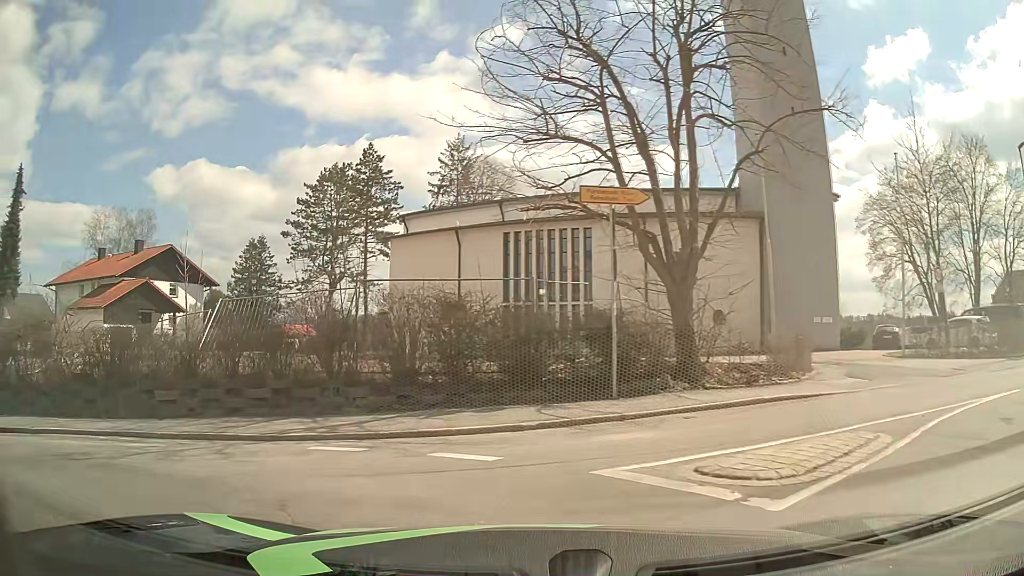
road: tertiary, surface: asphalt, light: Day
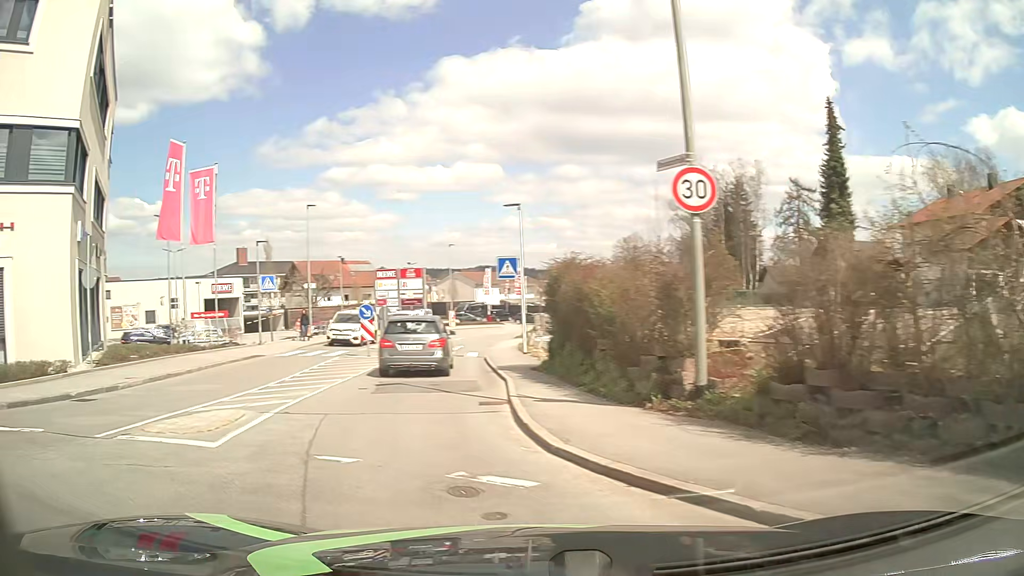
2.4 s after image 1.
(-4.7, +7.4) m; -72°
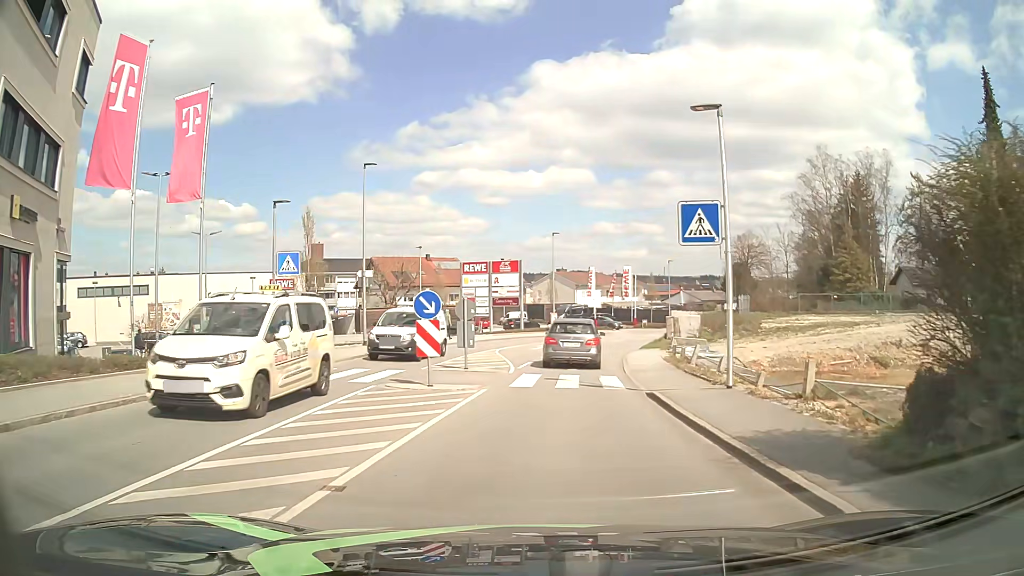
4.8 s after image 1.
(-2.2, +11.8) m; -9°
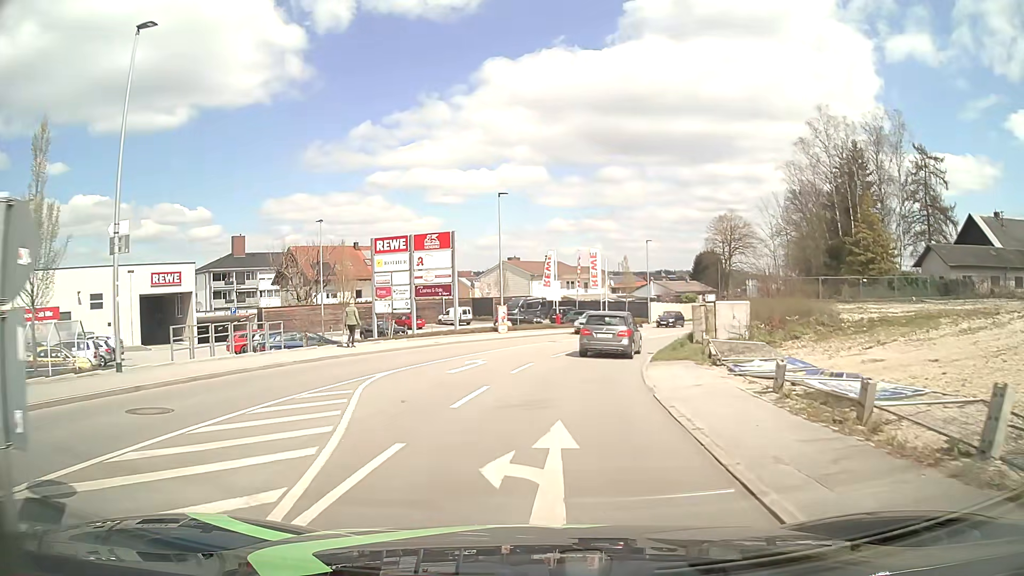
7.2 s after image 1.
(+1.0, +16.2) m; +5°
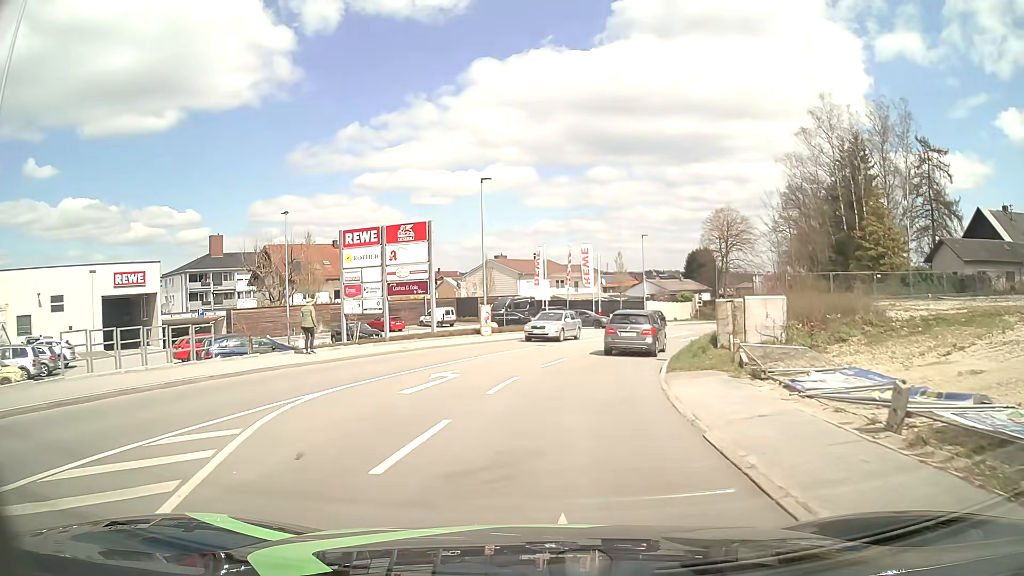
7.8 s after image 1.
(0.0, +4.4) m; +1°
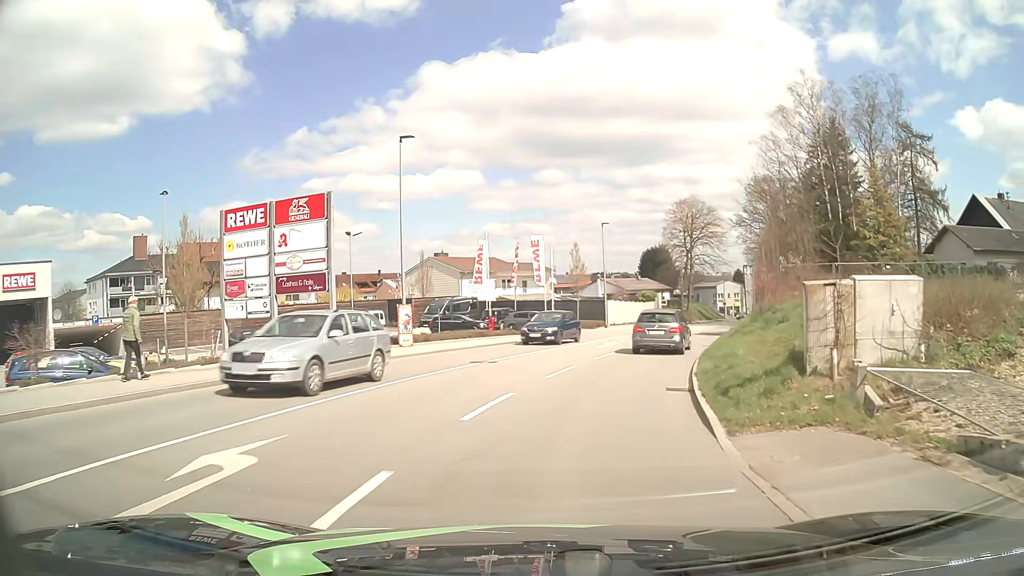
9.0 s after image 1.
(+0.3, +9.0) m; +4°
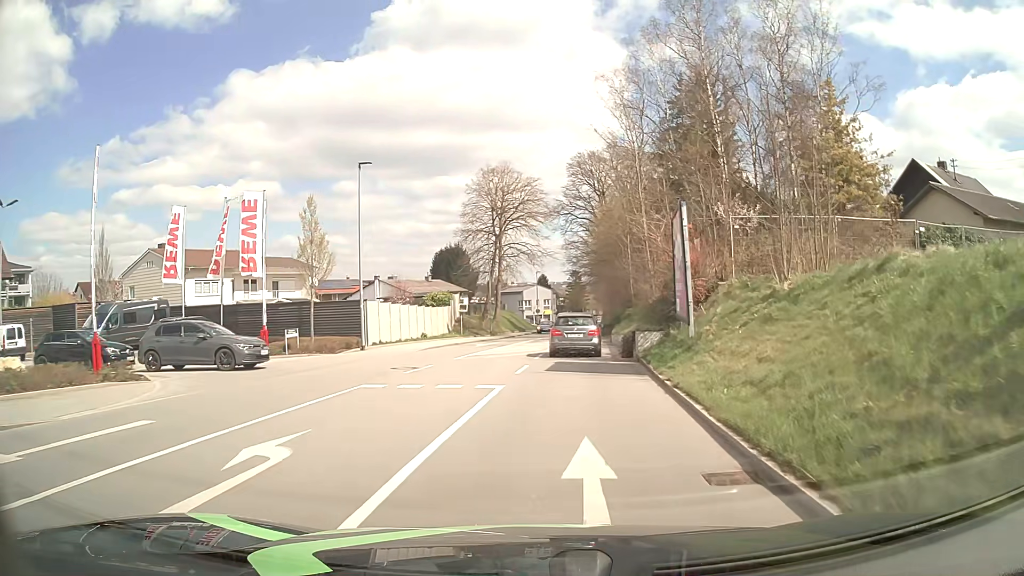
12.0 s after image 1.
(+3.5, +23.2) m; +18°
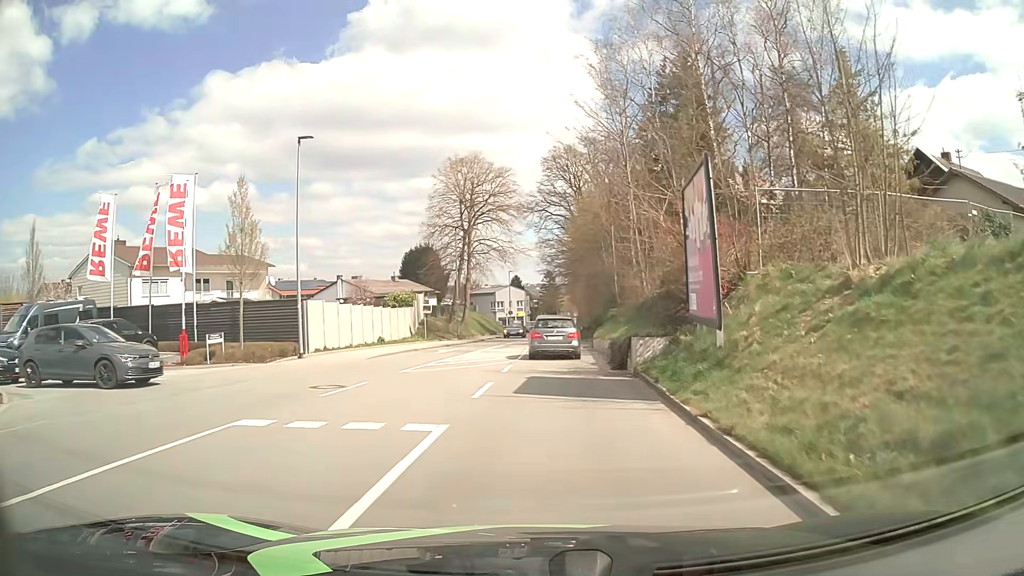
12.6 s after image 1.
(+0.1, +4.7) m; +2°
